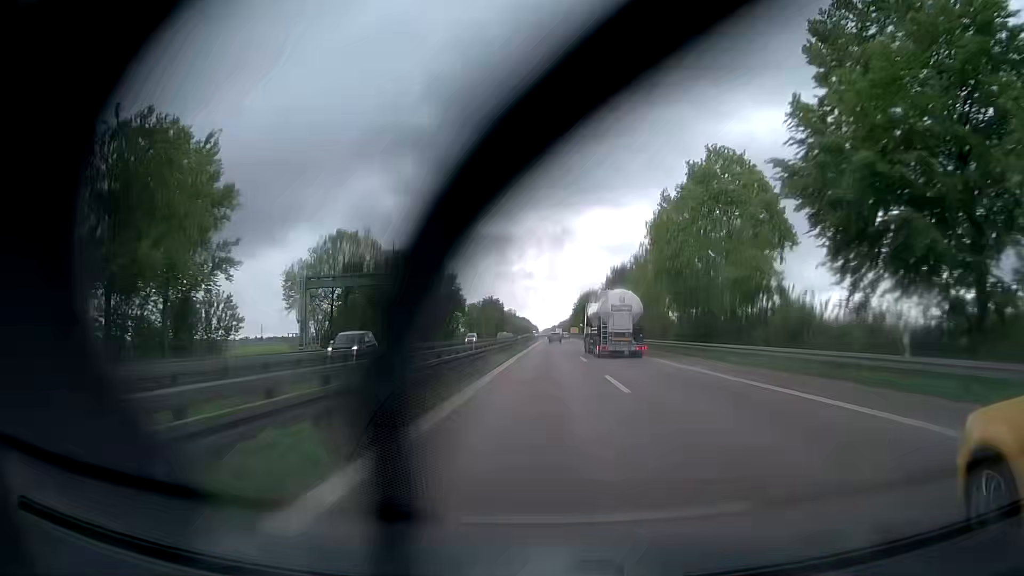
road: trunk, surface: asphalt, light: Day
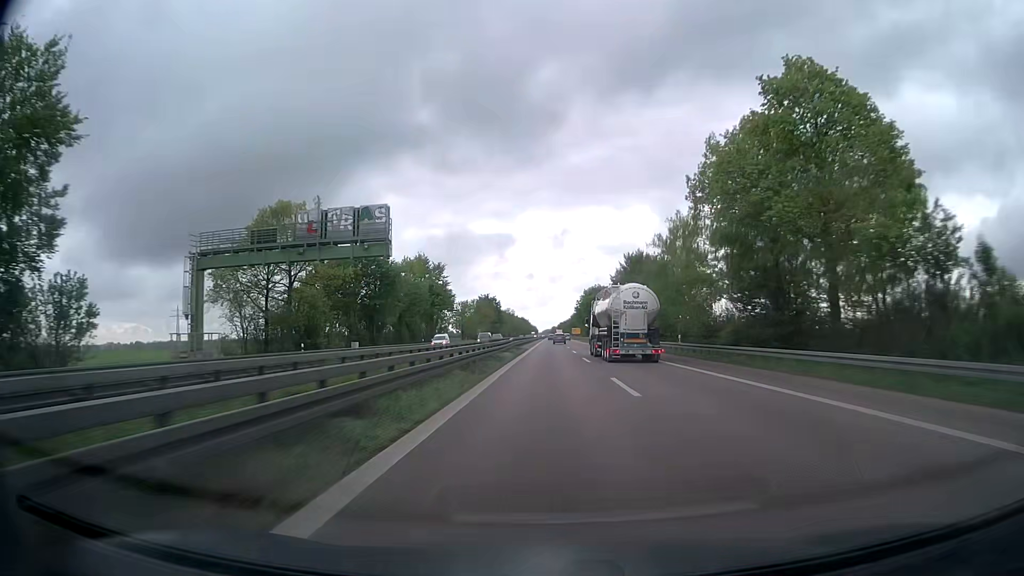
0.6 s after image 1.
(0.0, +18.6) m; 0°
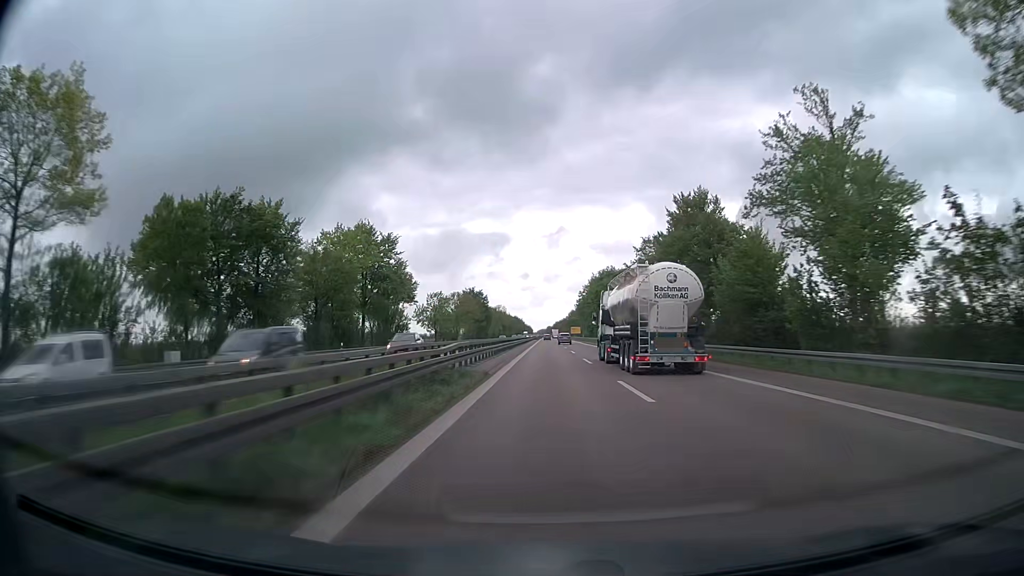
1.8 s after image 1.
(+0.1, +37.4) m; 0°
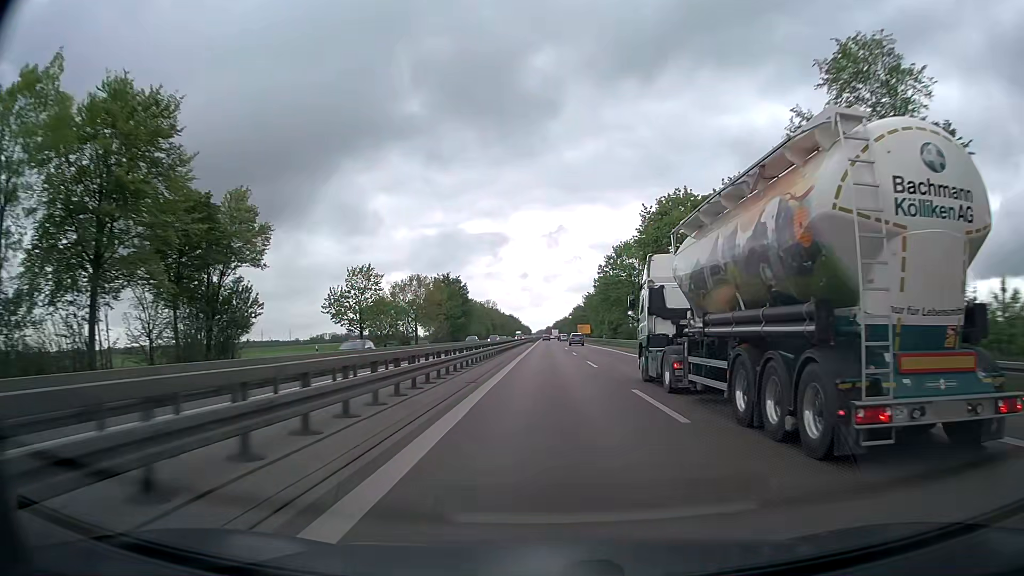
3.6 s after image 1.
(+0.2, +57.4) m; 0°
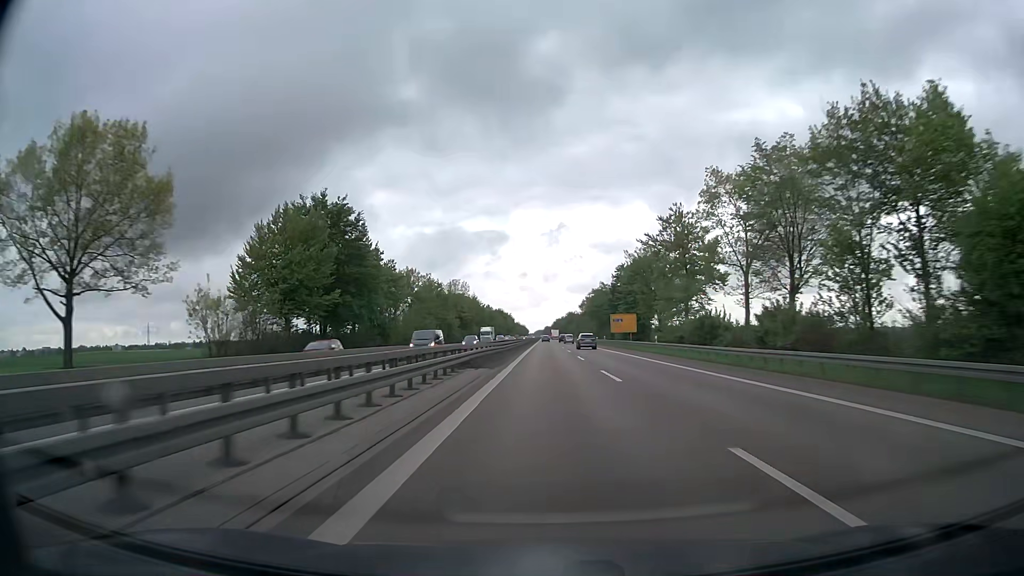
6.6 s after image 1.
(+0.2, +98.8) m; 0°
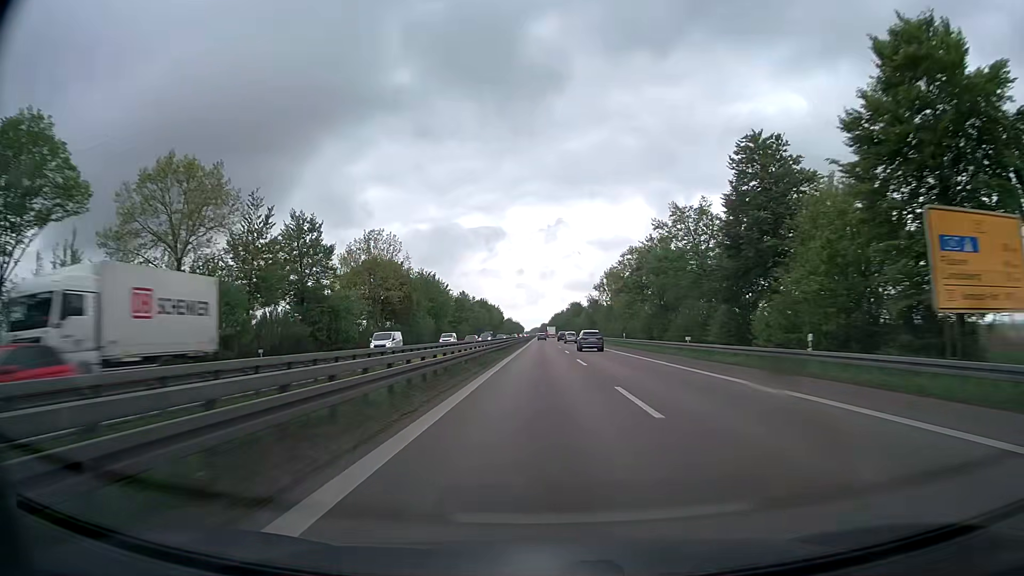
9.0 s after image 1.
(+0.5, +80.9) m; +1°
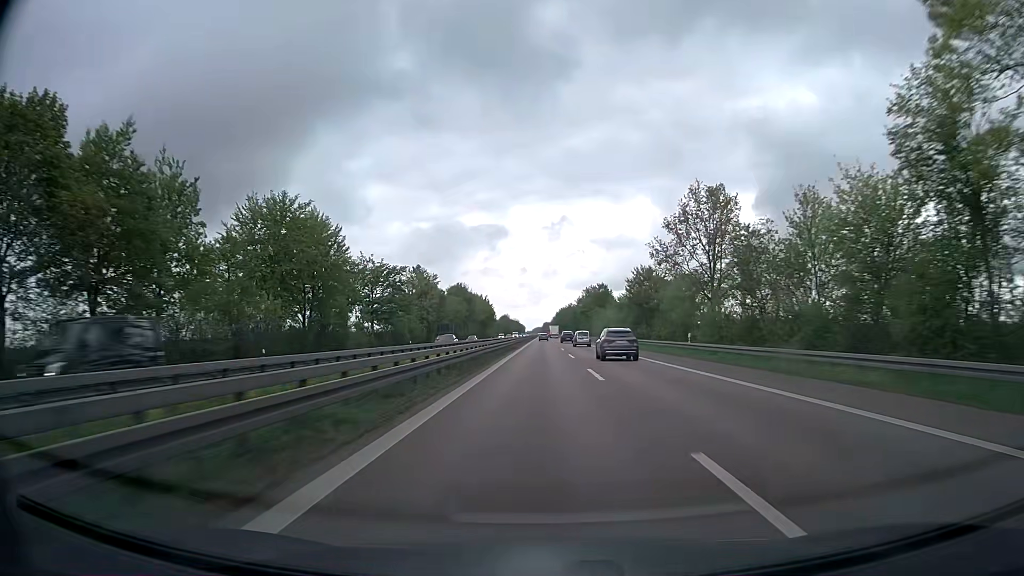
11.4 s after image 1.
(-0.5, +81.3) m; 0°
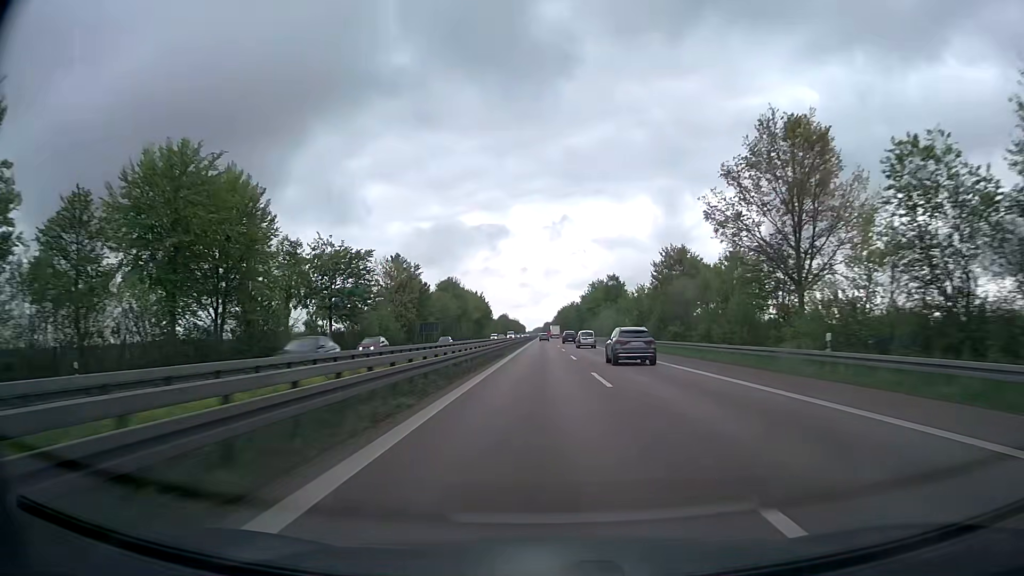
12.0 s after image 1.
(-0.1, +20.3) m; 0°
(0, +10) (0, +20) (0, +30) (0, +40) (0, +50) (0, +60) (0, +70) (0, +80) (0, +90) (0, +100) m
